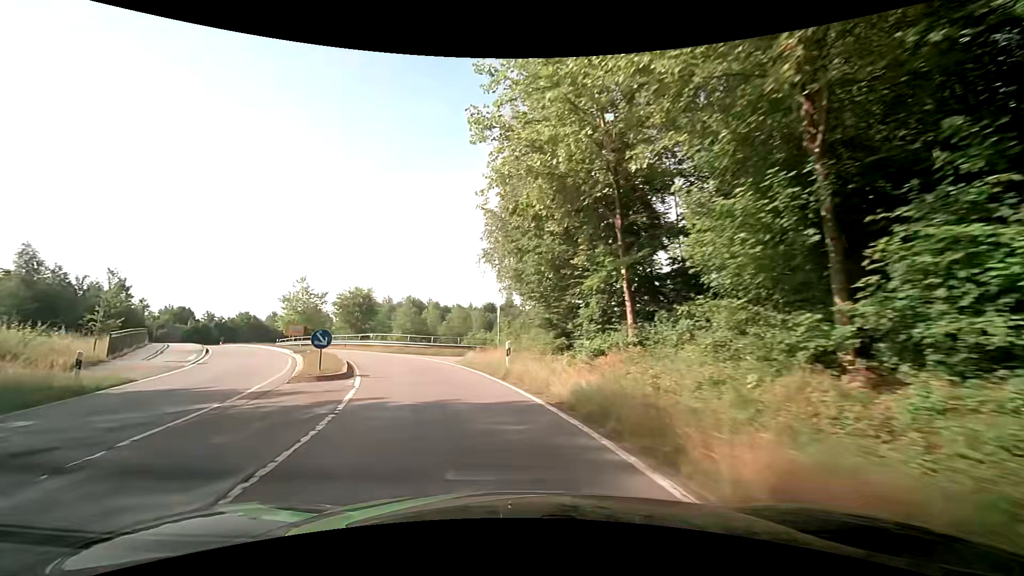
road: primary_link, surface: asphalt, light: Day
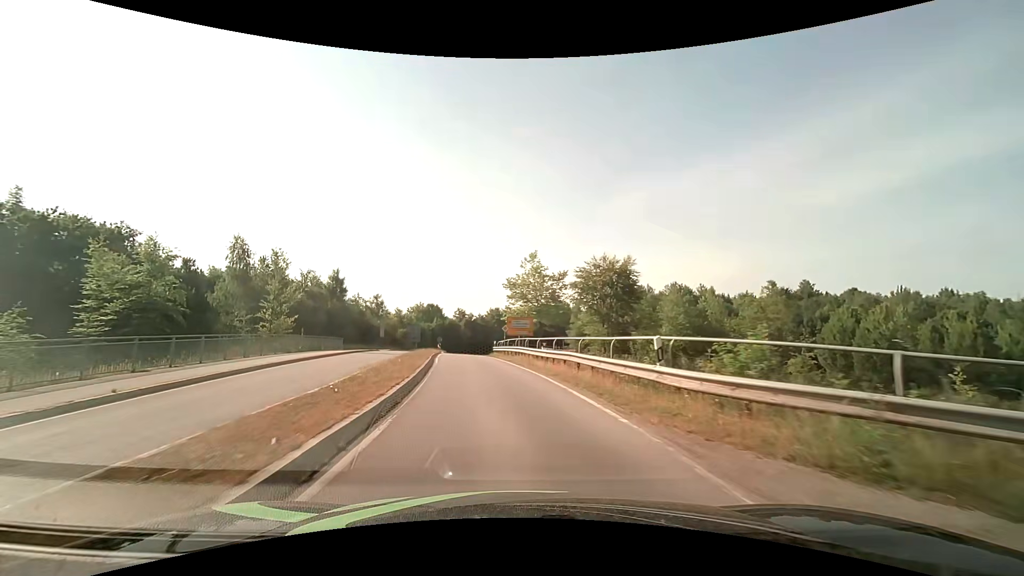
(-8.1, +29.6) m; -28°
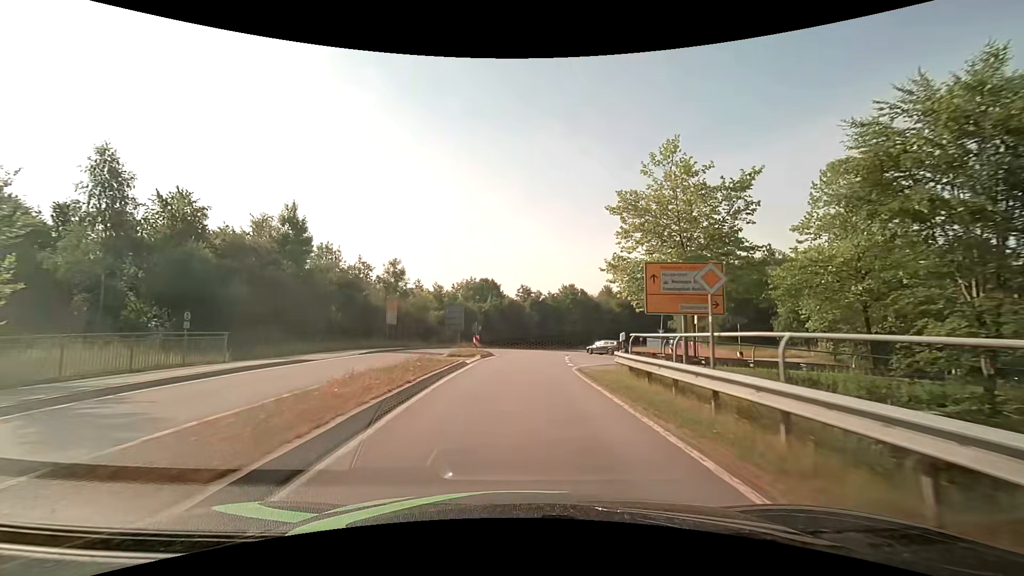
(-2.9, +30.8) m; -8°
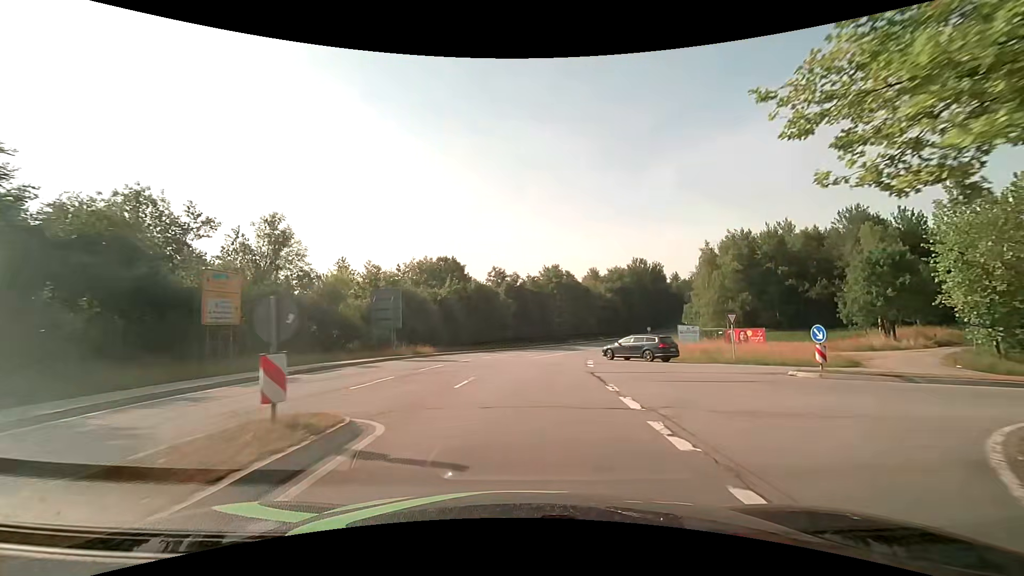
(+0.4, +21.5) m; +3°
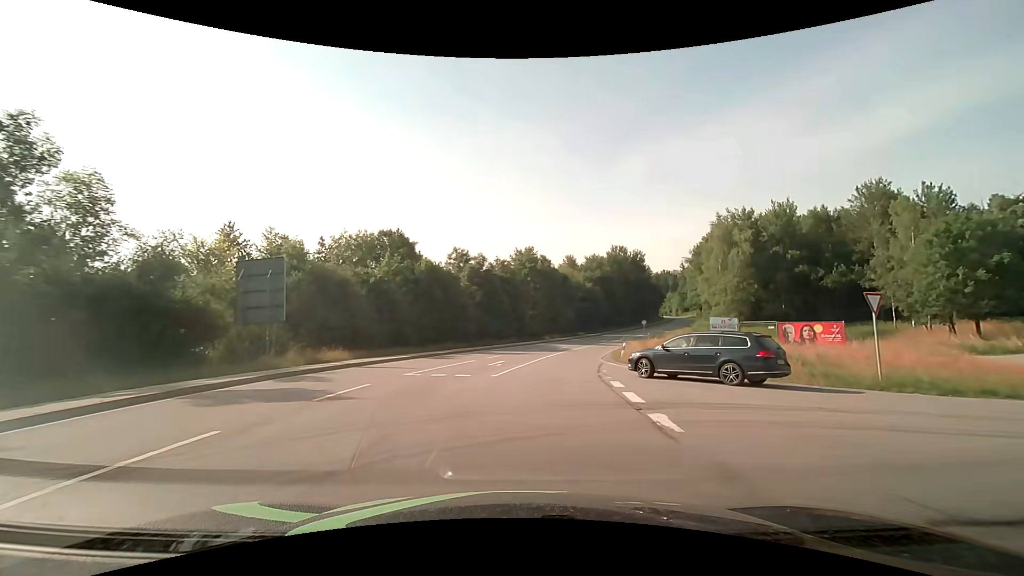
(+0.3, +14.3) m; +3°
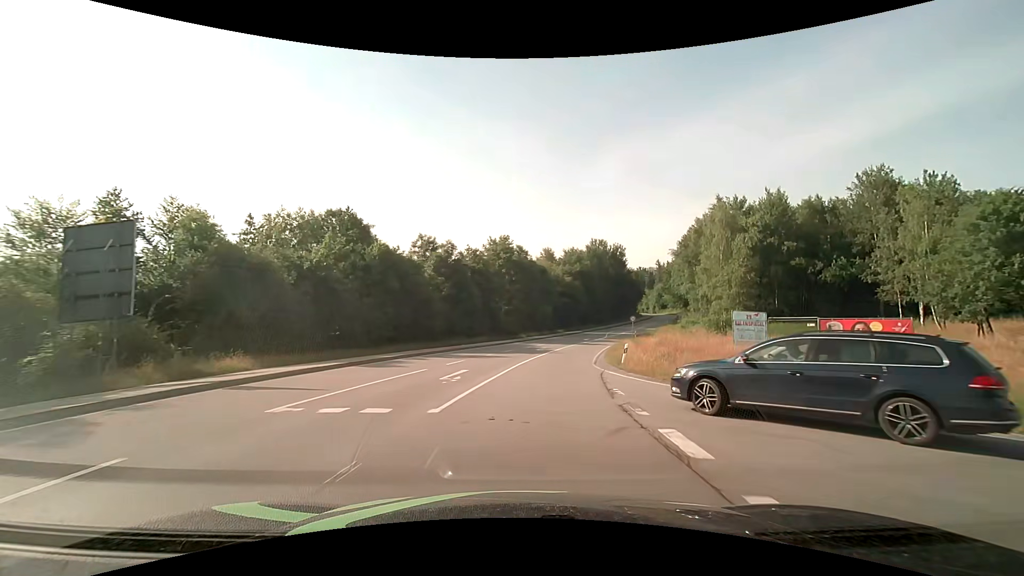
(+0.2, +7.3) m; +3°
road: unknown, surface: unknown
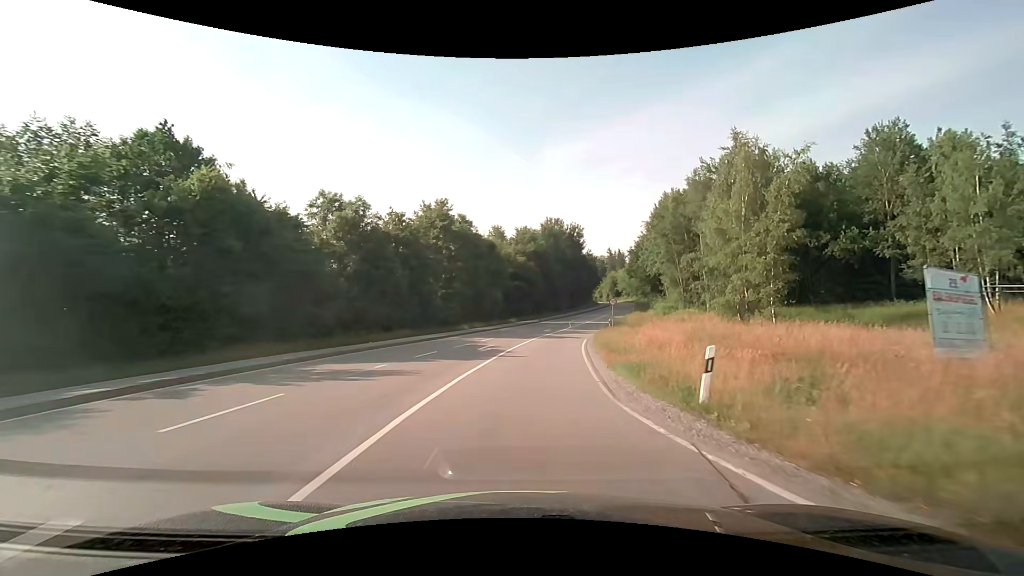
(+0.8, +15.0) m; +6°
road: secondary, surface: asphalt
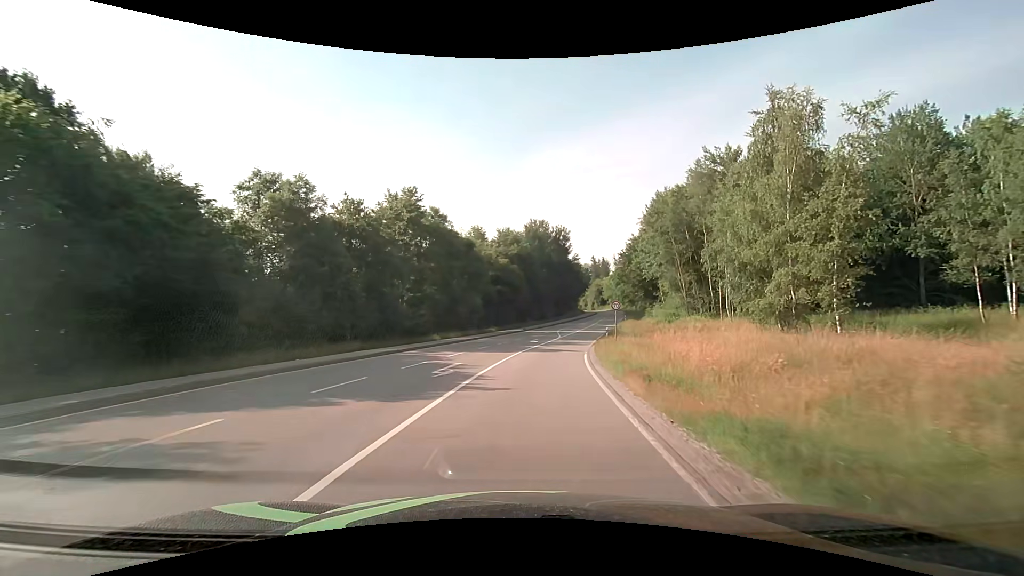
(+0.1, +7.8) m; +2°
(0, +10) (+1, +20) (+2, +30) (+4, +40) (+6, +49) (+9, +59) (+11, +69) (+14, +79) (+16, +88) (+19, +98) m
